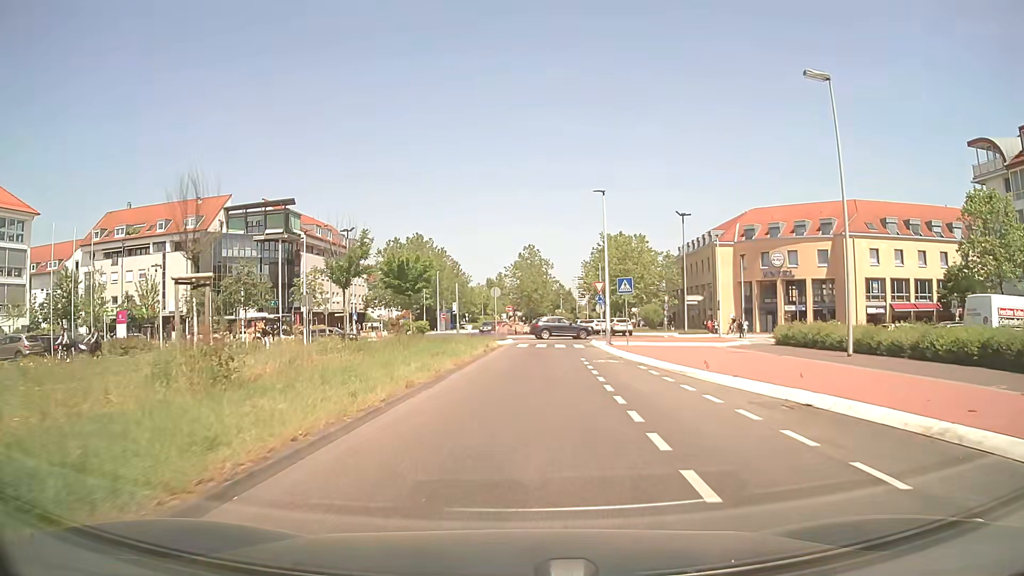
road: secondary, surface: asphalt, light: Day
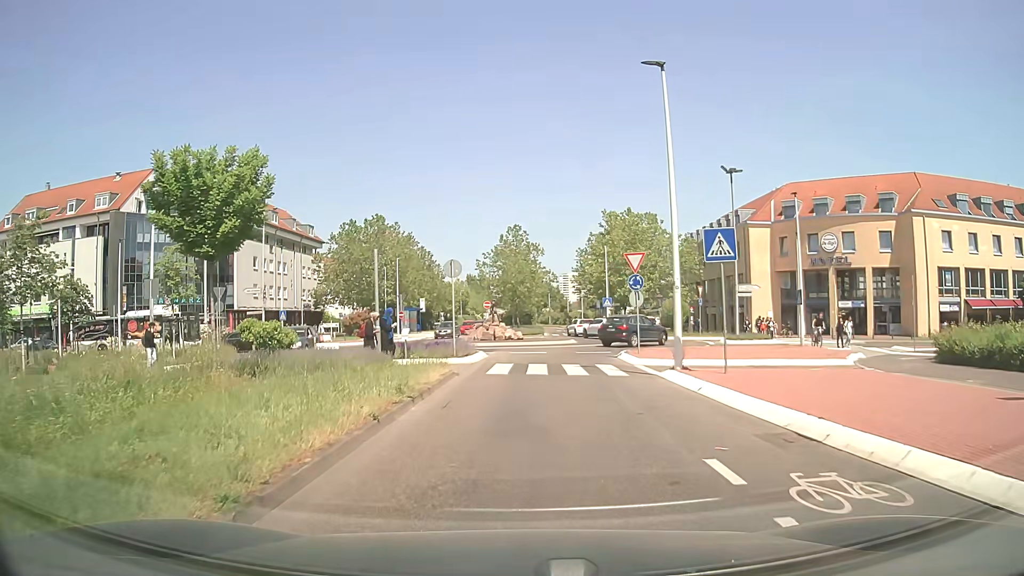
(+0.3, +17.2) m; +2°
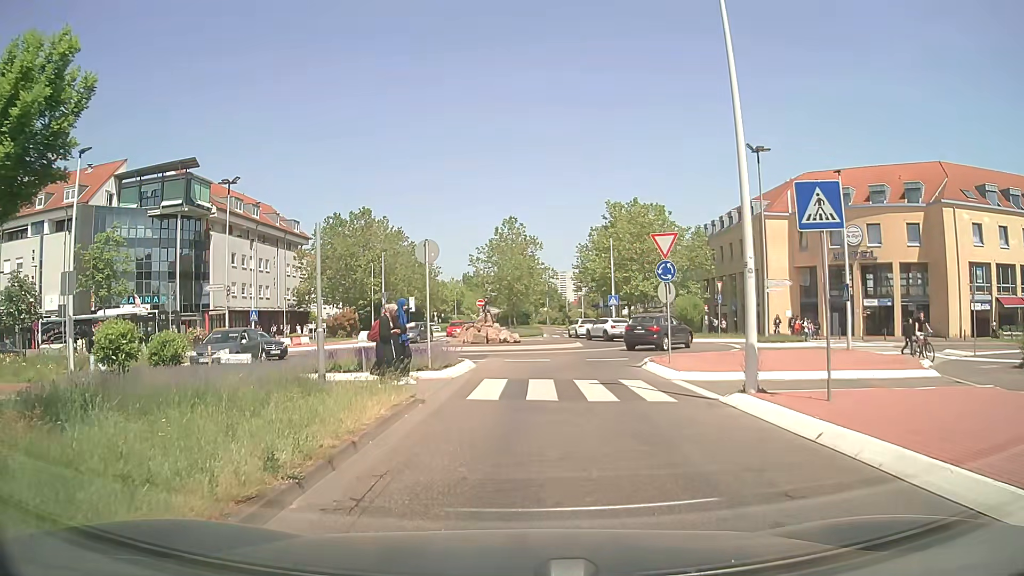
(0.0, +5.3) m; +1°
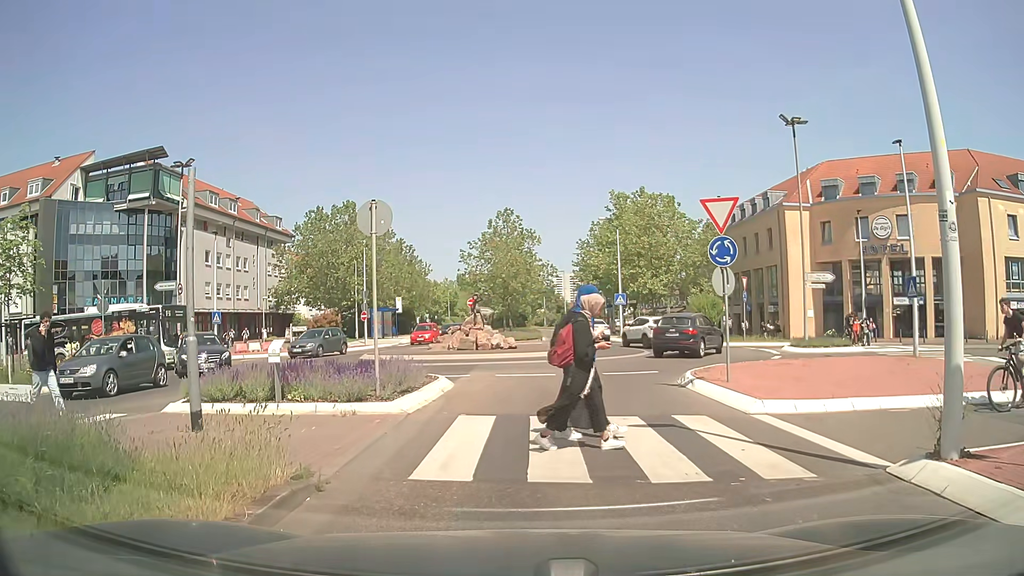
(-0.1, +5.5) m; 0°
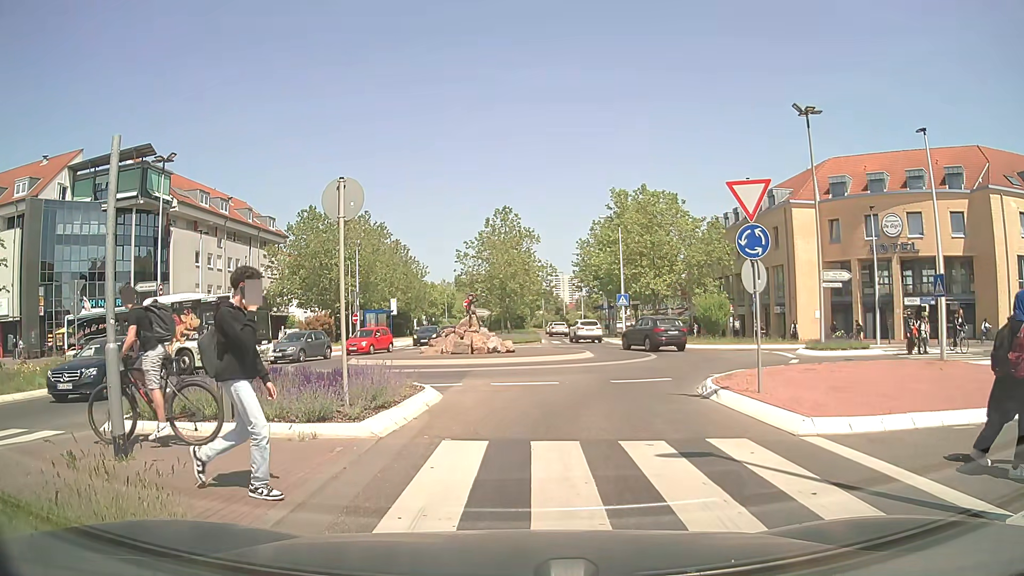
(0.0, +1.9) m; 0°
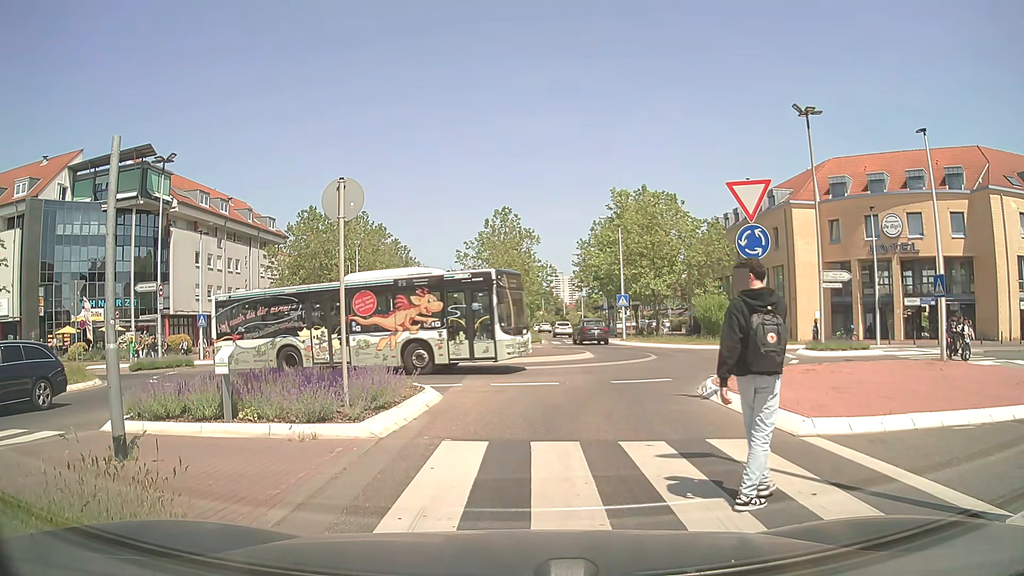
(0.0, +0.1) m; 0°
